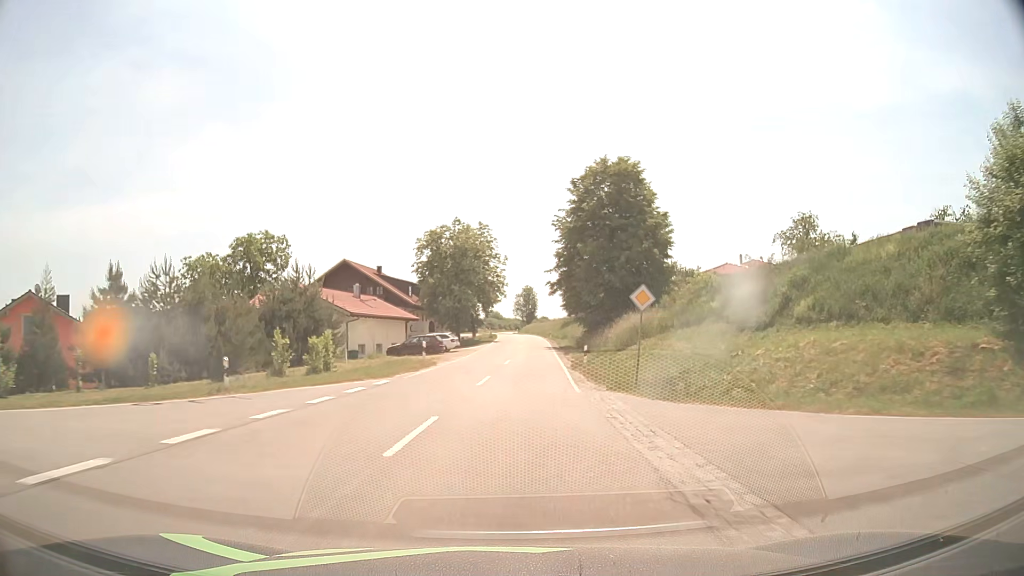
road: tertiary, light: Day
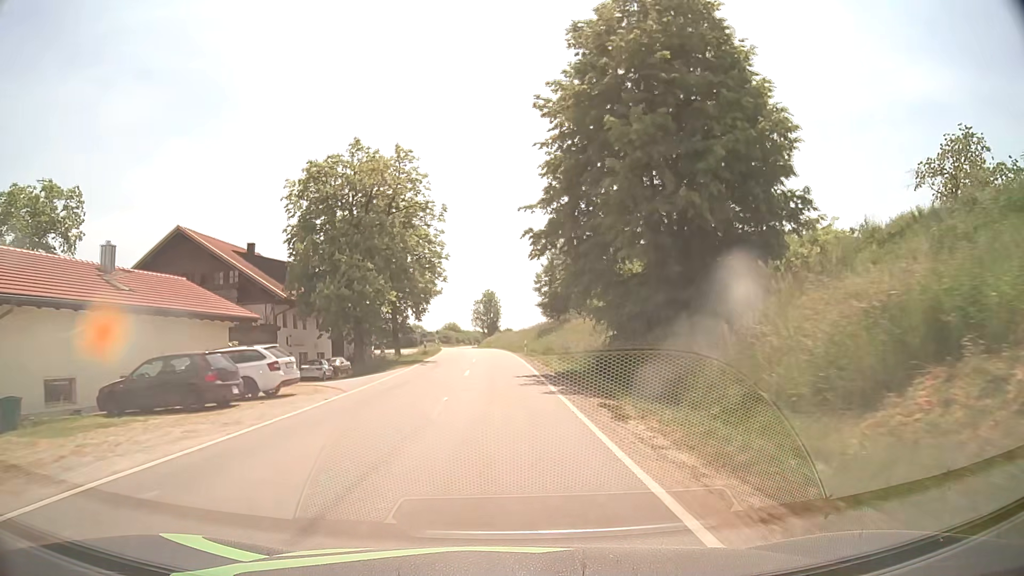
(+1.3, +31.9) m; +3°
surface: asphalt
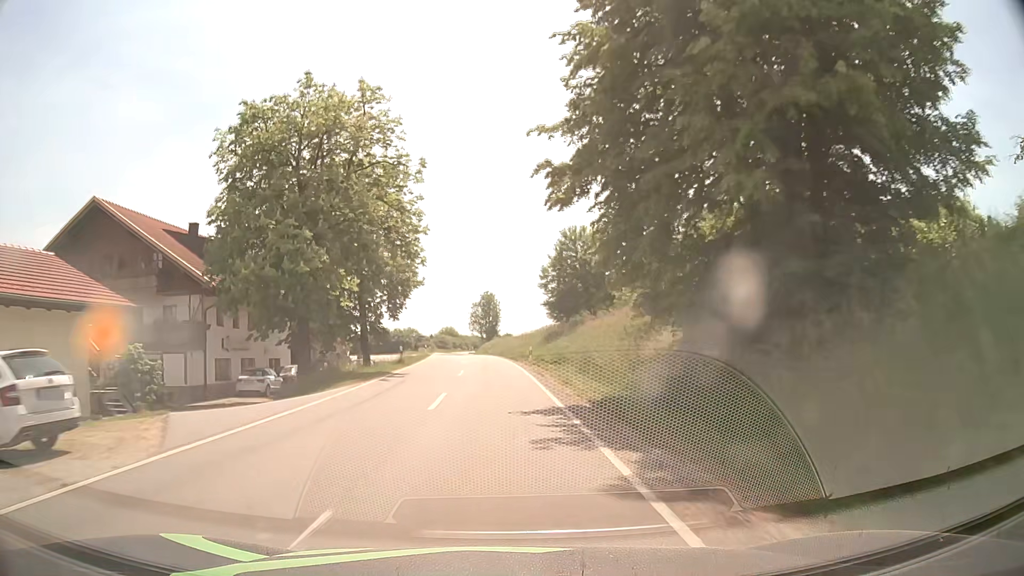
(0.0, +10.6) m; 0°
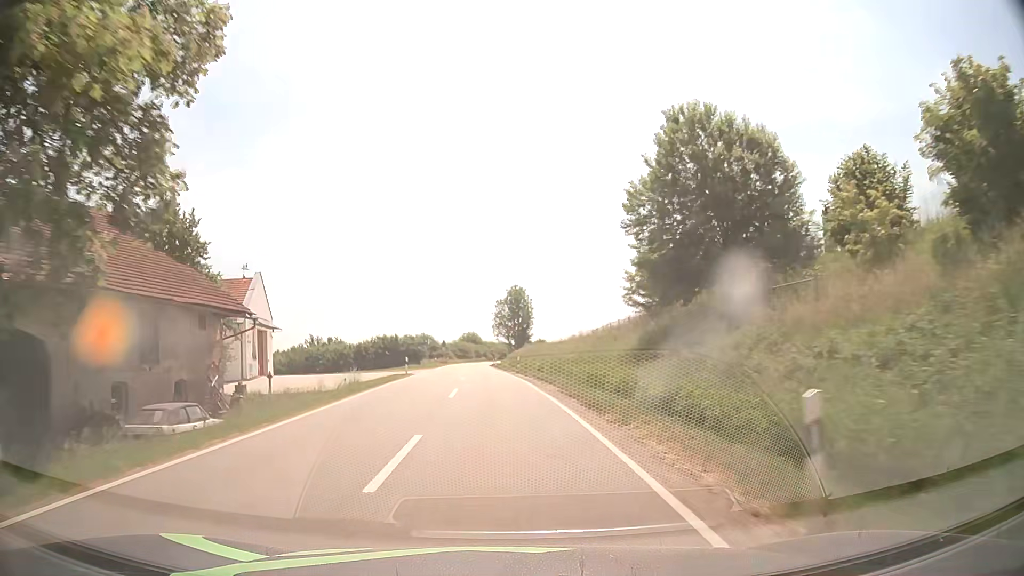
(-0.6, +31.6) m; -2°
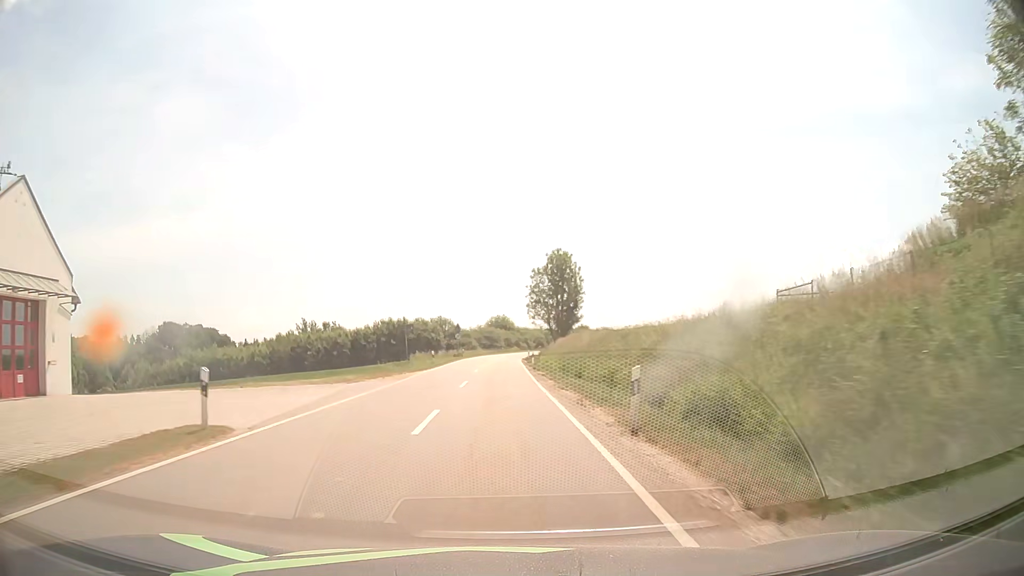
(-1.0, +31.7) m; -3°
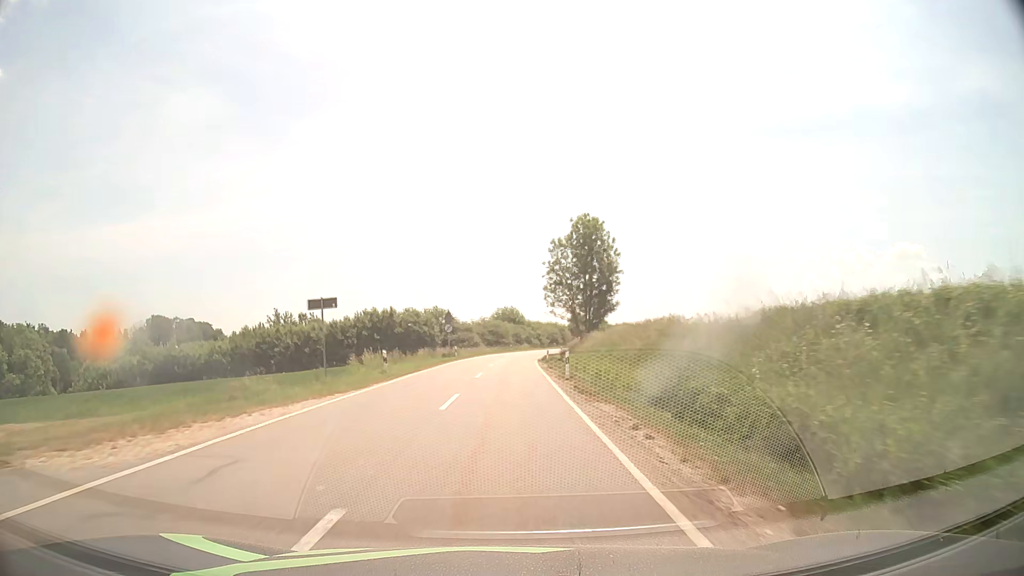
(-0.1, +21.4) m; -1°
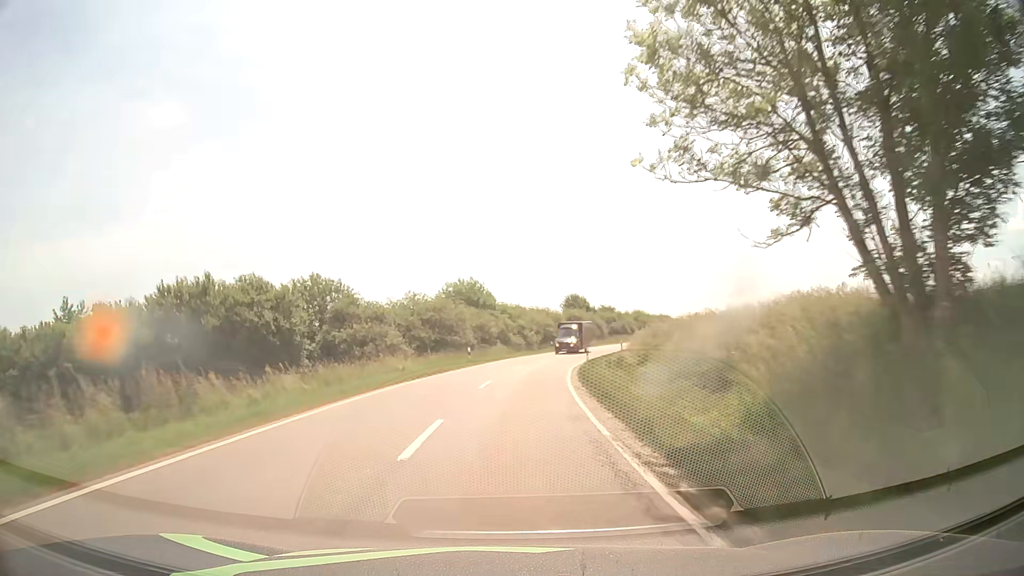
(+0.8, +53.9) m; +2°
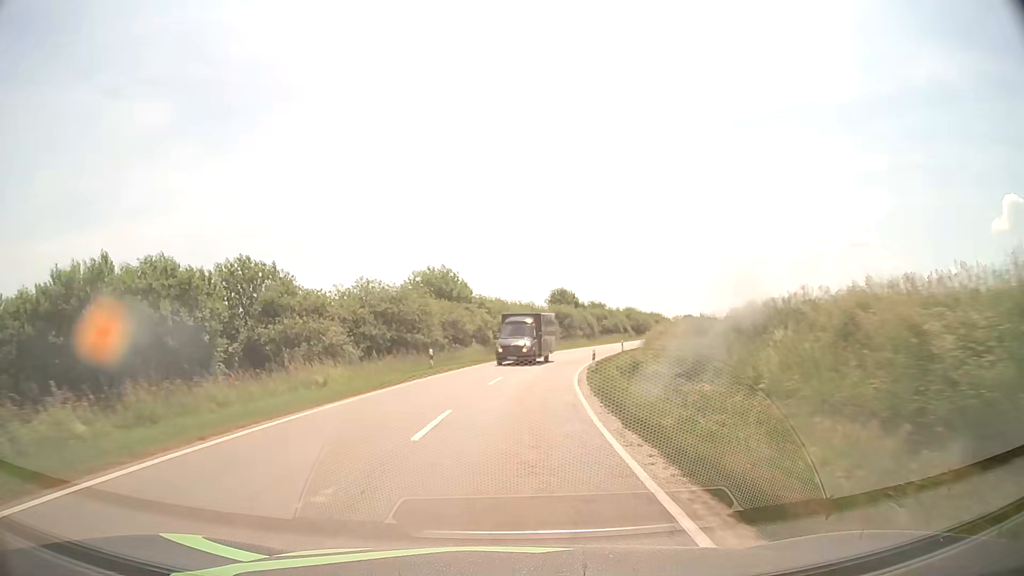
(+0.2, +10.8) m; +1°
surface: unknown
(0, +10) (+1, +20) (+2, +30) (+3, +40) (+6, +50) (+9, +59) (+12, +68) (+16, +78) (+21, +87) (+25, +96) m
